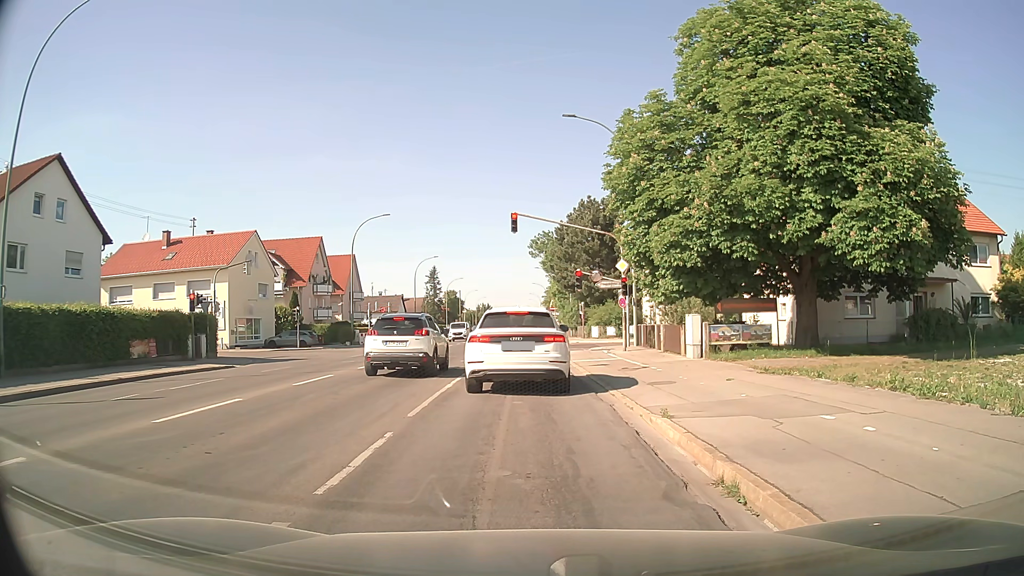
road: secondary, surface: asphalt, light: Day
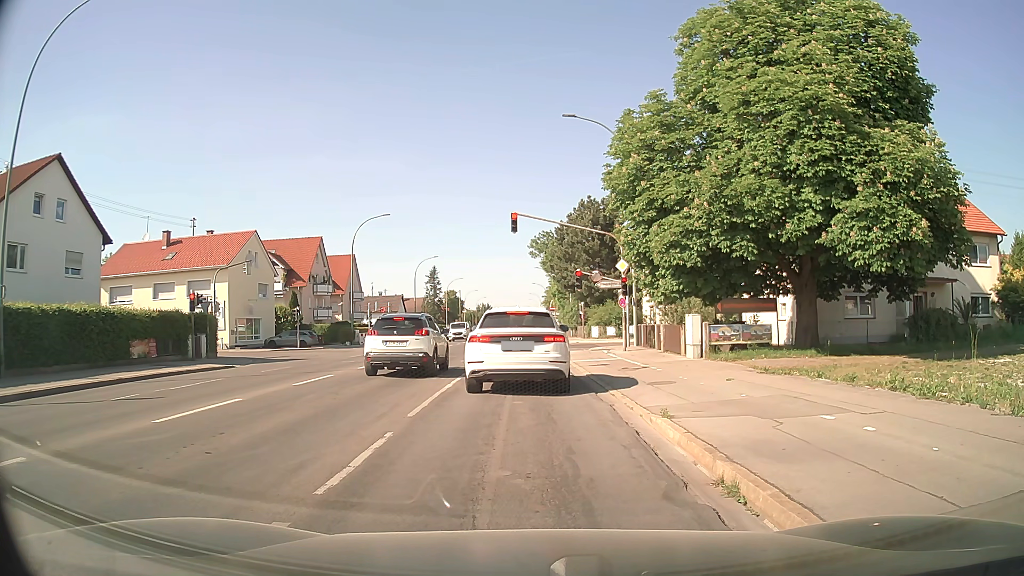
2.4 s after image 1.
(0.0, 0.0) m; 0°
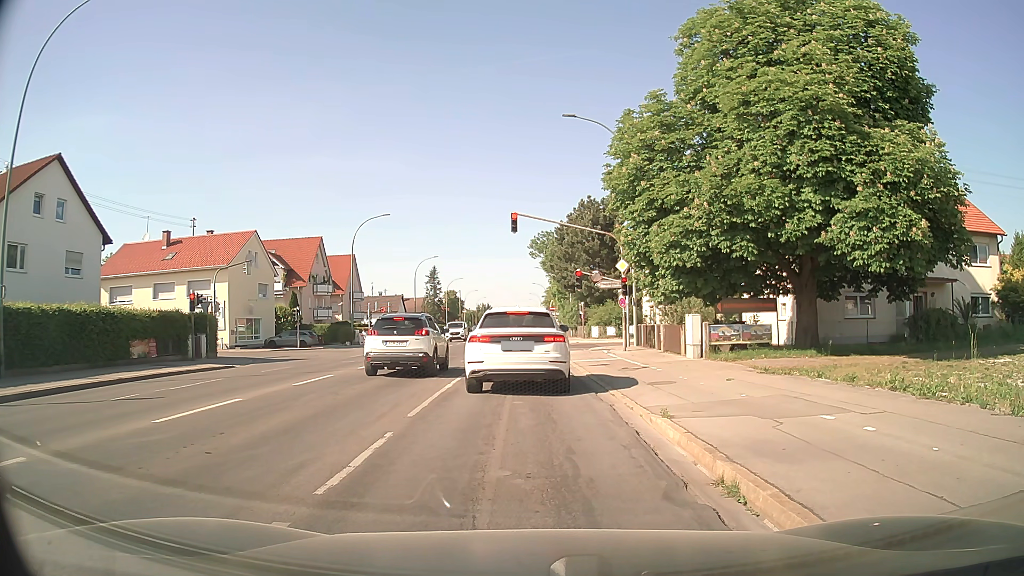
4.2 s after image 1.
(0.0, 0.0) m; 0°
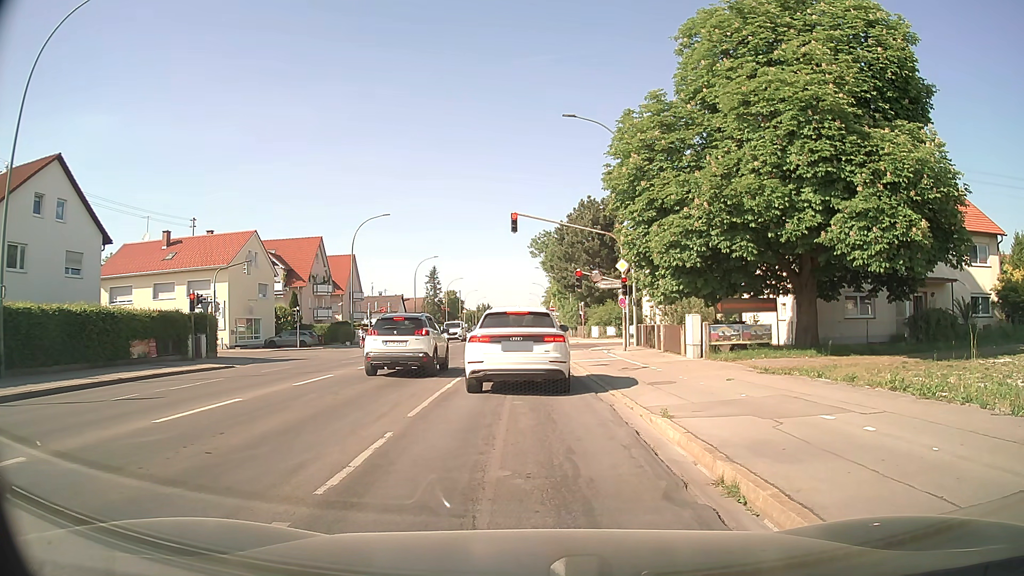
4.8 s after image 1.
(0.0, 0.0) m; 0°
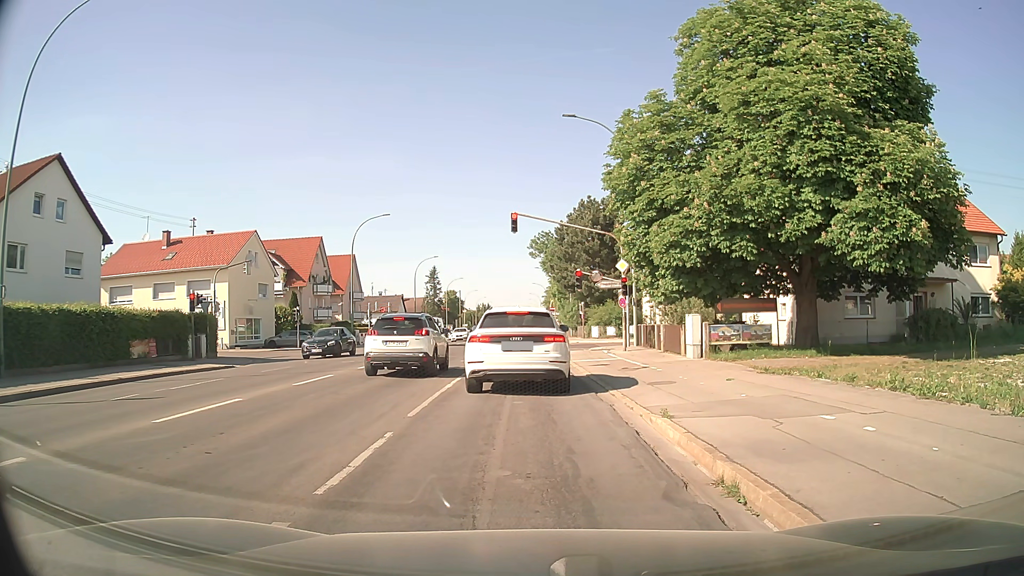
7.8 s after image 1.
(0.0, 0.0) m; 0°
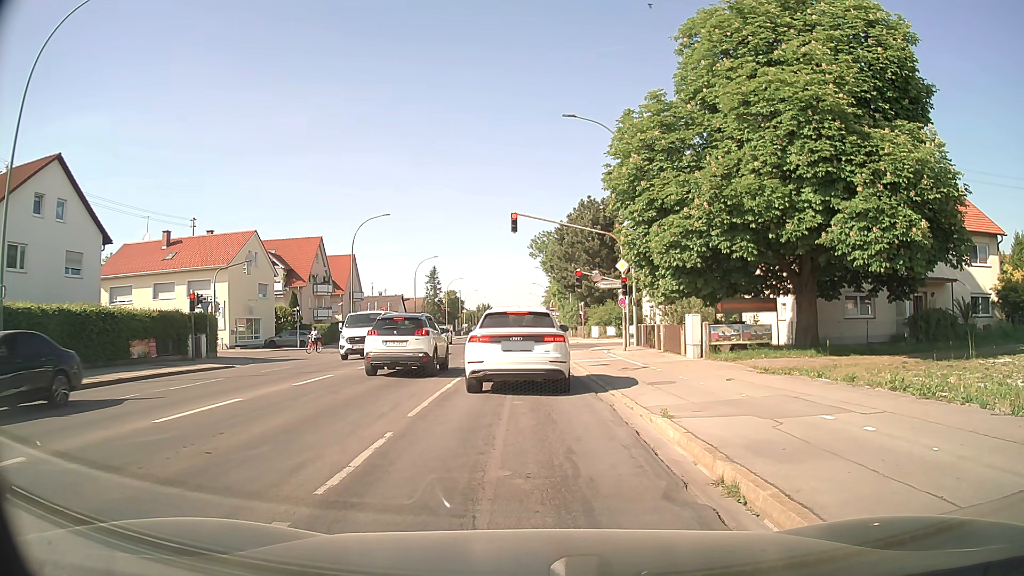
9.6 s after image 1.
(0.0, 0.0) m; 0°
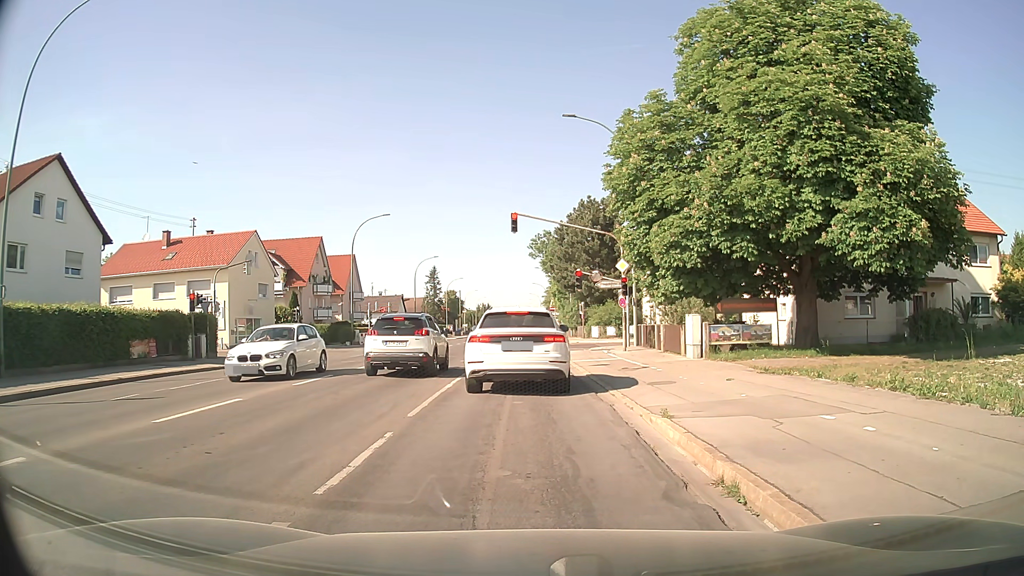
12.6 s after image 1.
(0.0, 0.0) m; 0°
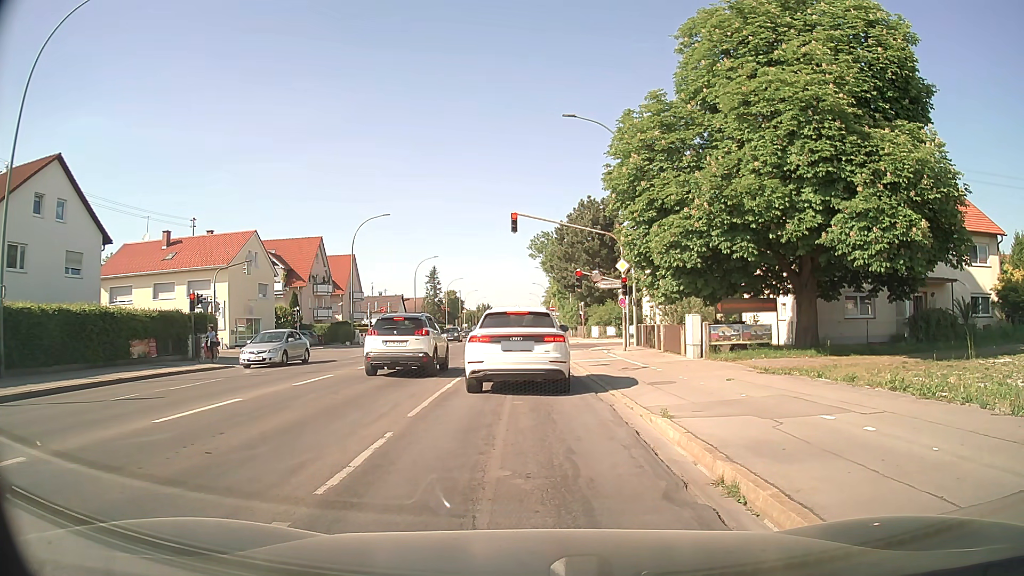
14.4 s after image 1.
(0.0, 0.0) m; 0°
(0, +10) (0, +20) (0, +30) (0, +40) (0, +50) (0, +60) (0, +70) (0, +80) (0, +90) (0, +100) m
